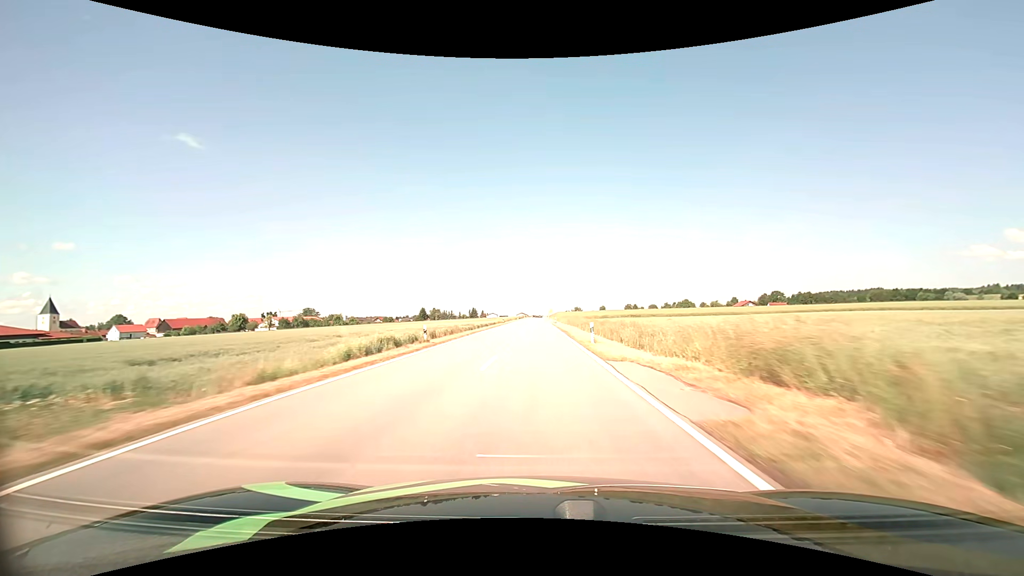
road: tertiary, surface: asphalt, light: Day
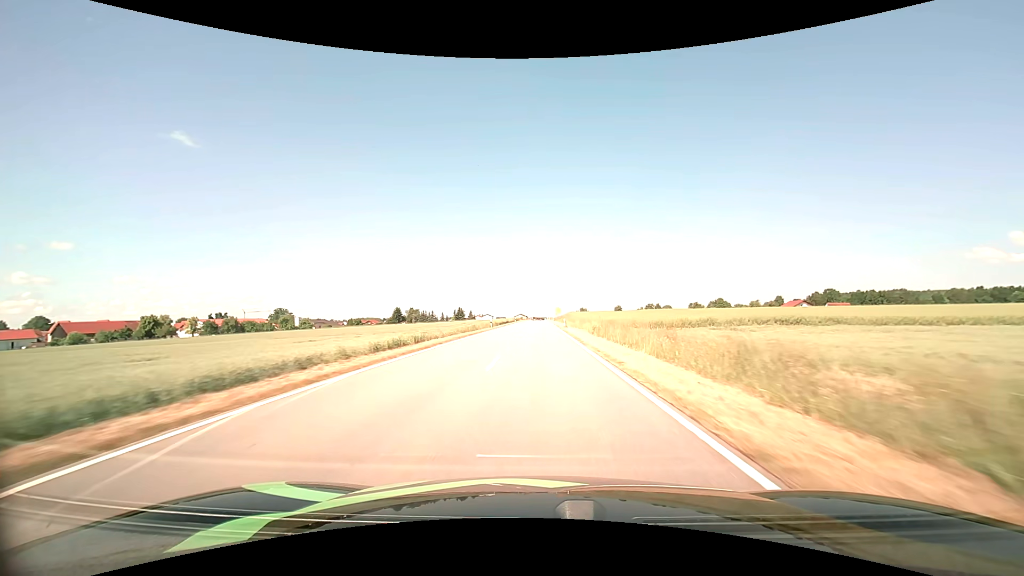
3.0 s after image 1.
(0.0, +75.0) m; 0°
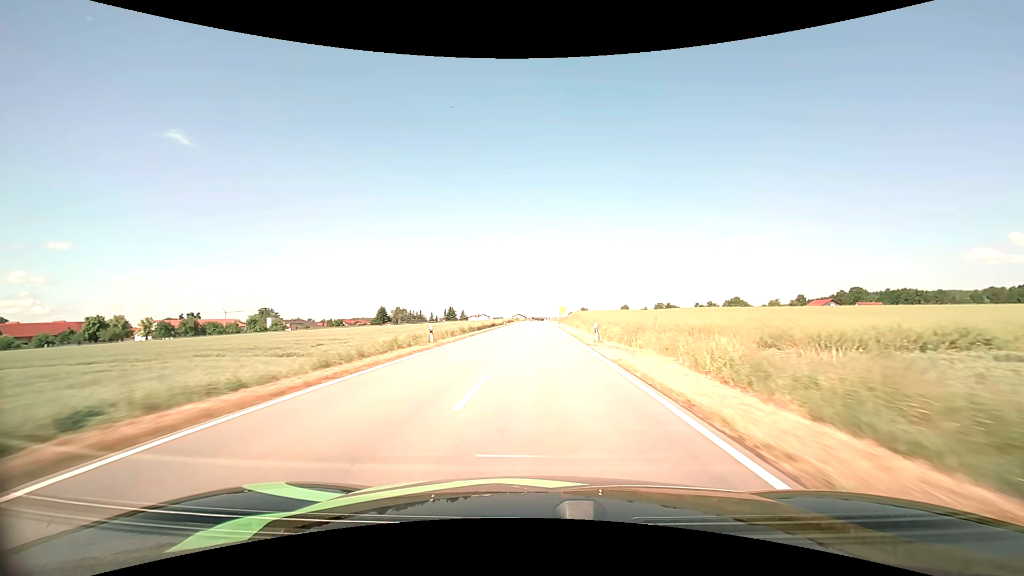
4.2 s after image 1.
(0.0, +29.8) m; 0°
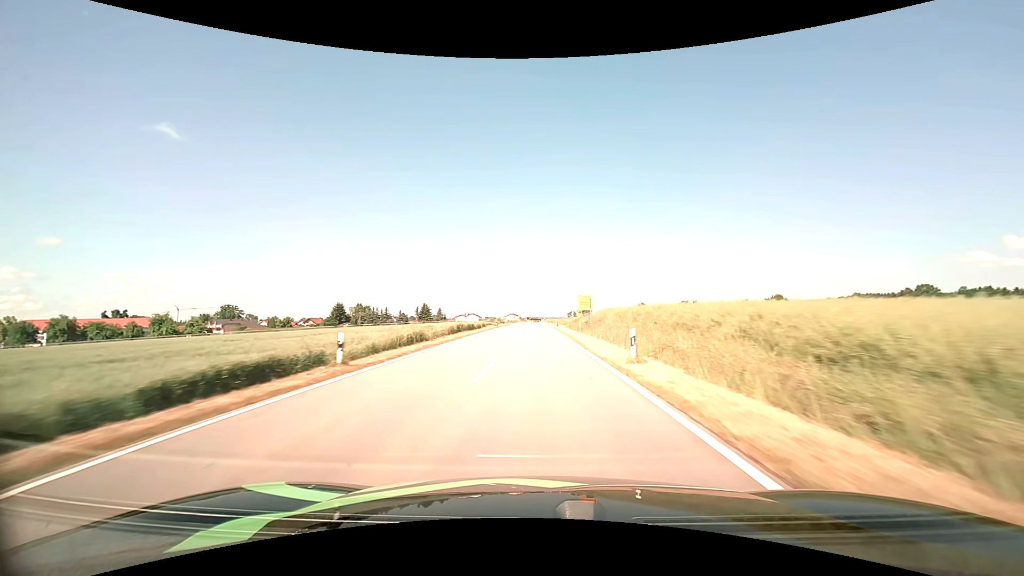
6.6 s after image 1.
(+0.3, +59.1) m; 0°
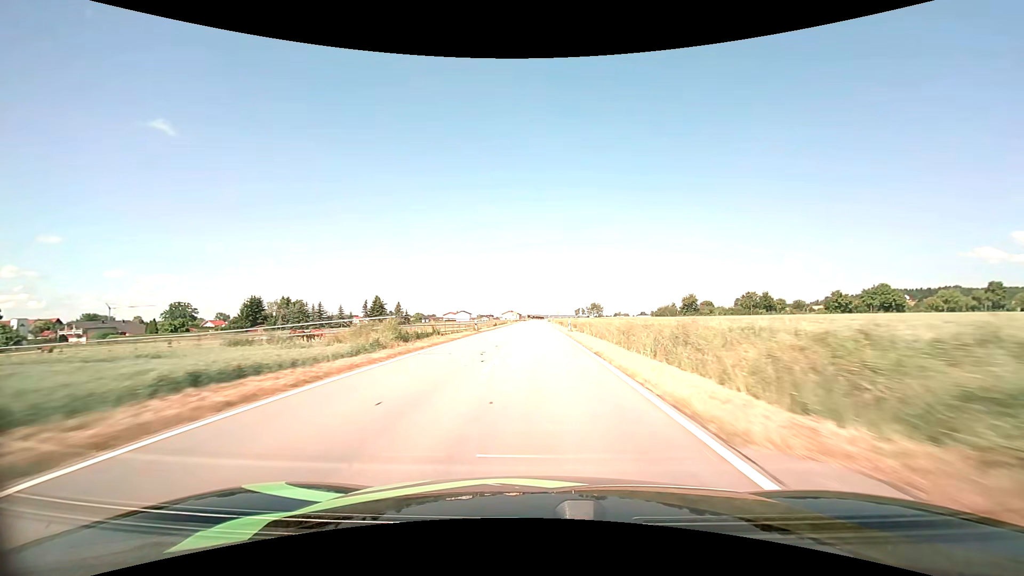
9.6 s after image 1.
(-0.3, +73.5) m; 0°
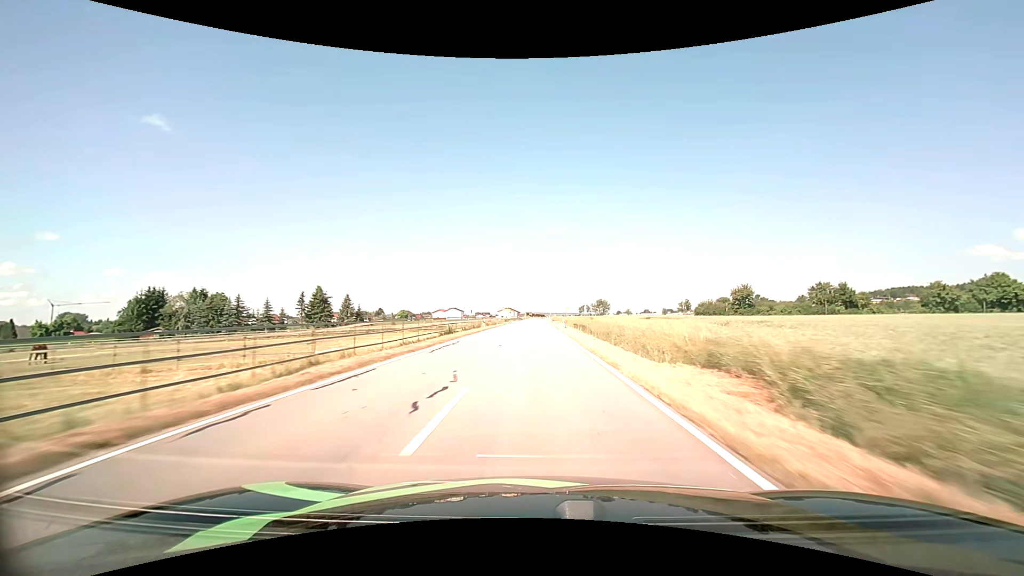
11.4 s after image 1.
(0.0, +43.6) m; 0°
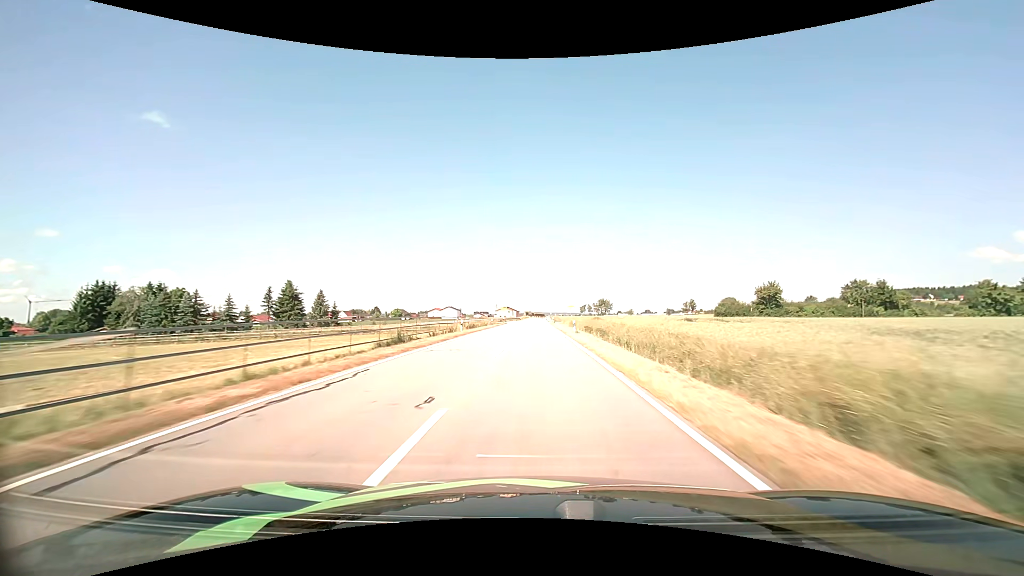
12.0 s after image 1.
(0.0, +14.4) m; 0°
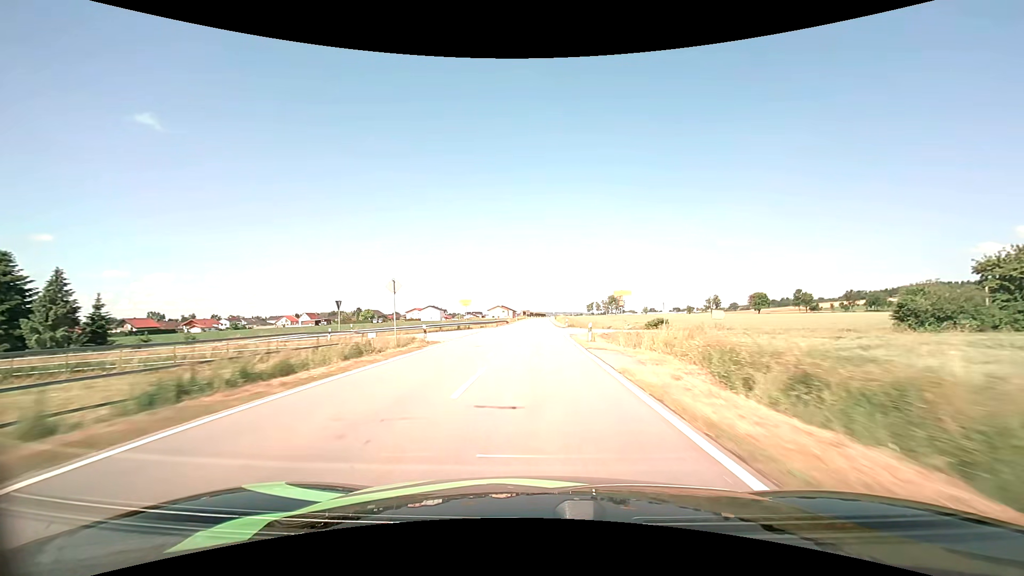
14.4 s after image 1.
(0.0, +57.4) m; 0°
(0, +10) (0, +20) (0, +30) (0, +40) (0, +50) (0, +60) (0, +70) (0, +80) (0, +90) (0, +100) m
